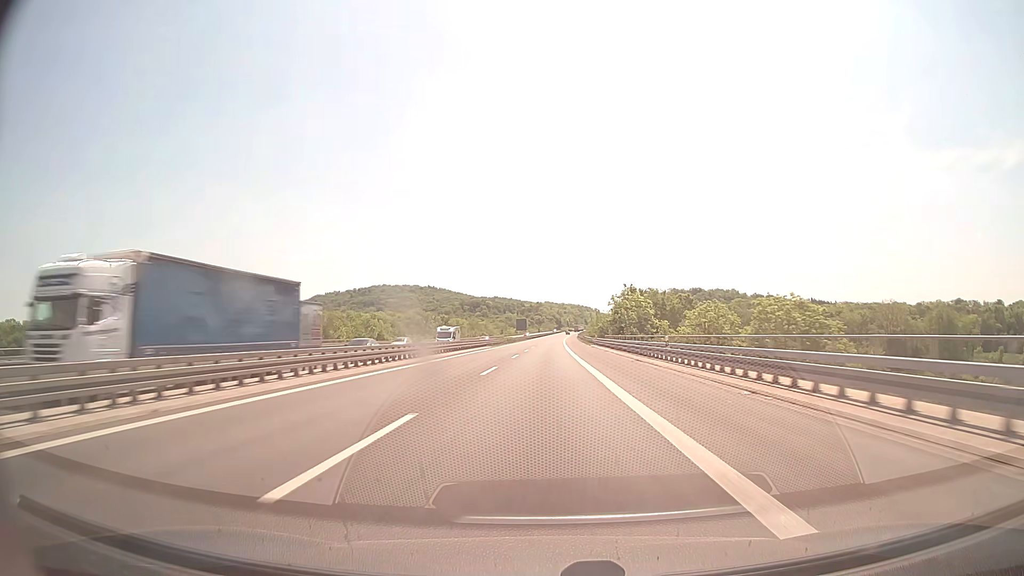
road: motorway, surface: asphalt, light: Day
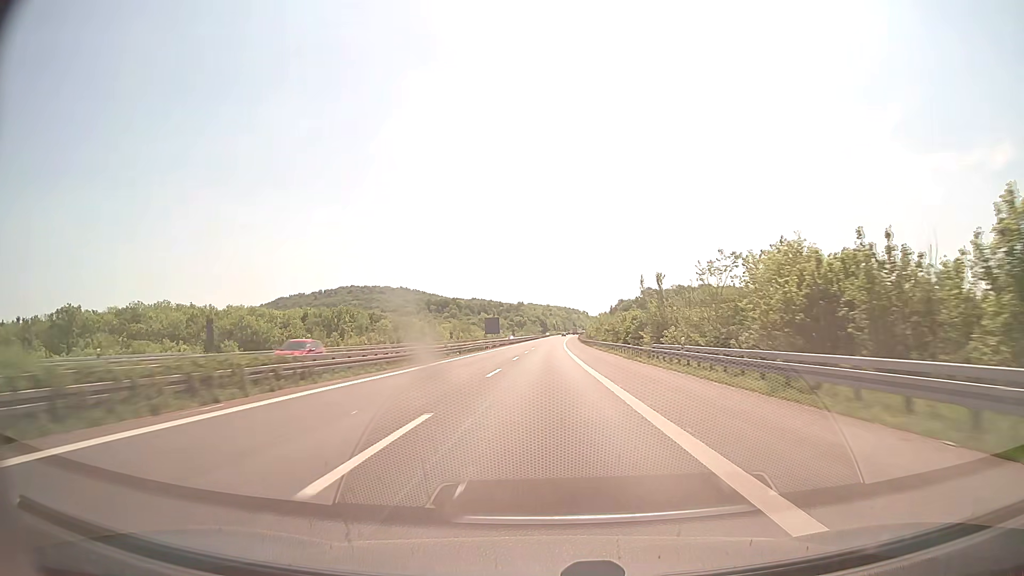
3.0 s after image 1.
(+1.3, +103.0) m; +1°
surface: concrete
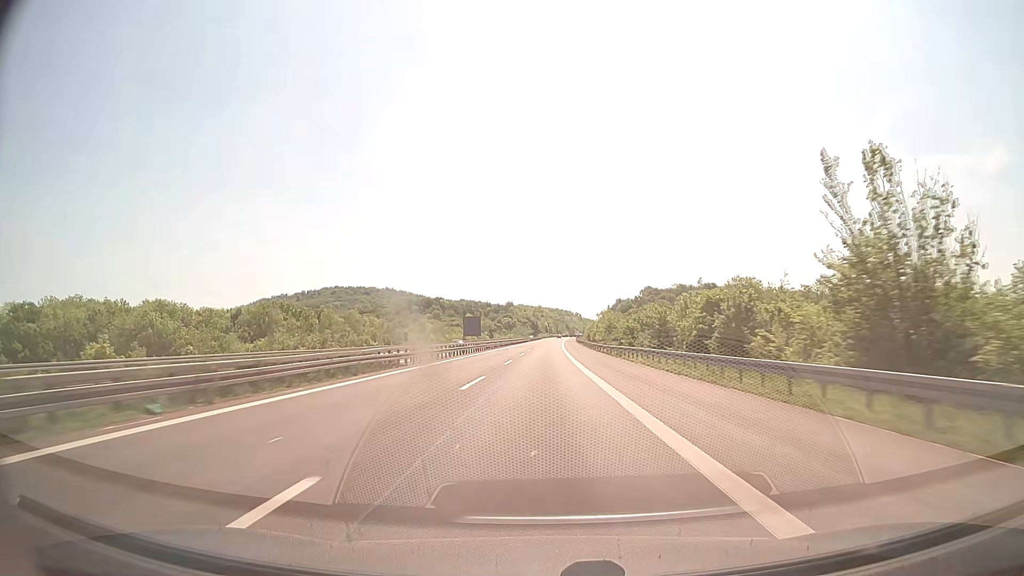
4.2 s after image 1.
(+0.2, +41.2) m; +1°
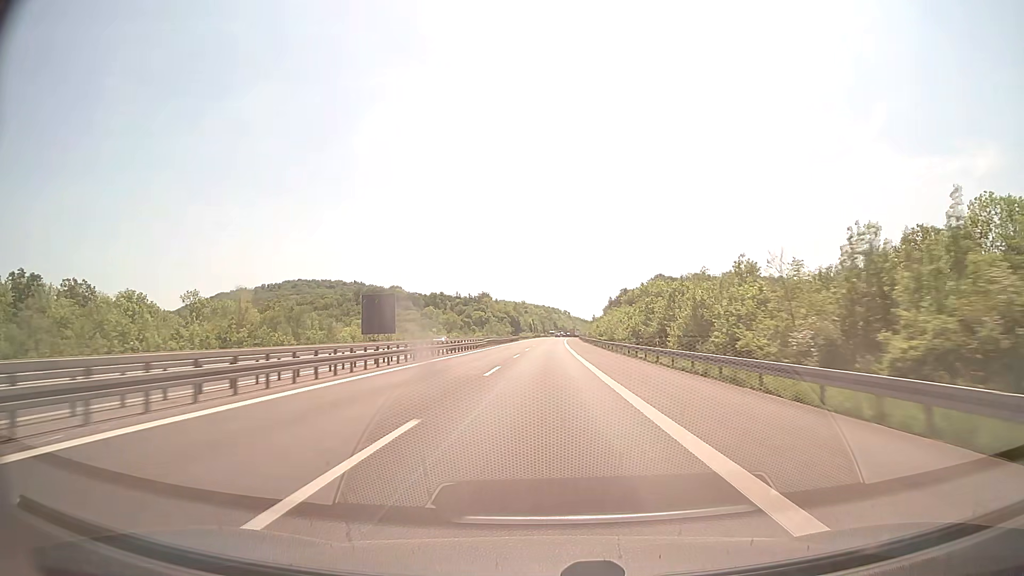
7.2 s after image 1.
(+0.8, +102.9) m; +1°
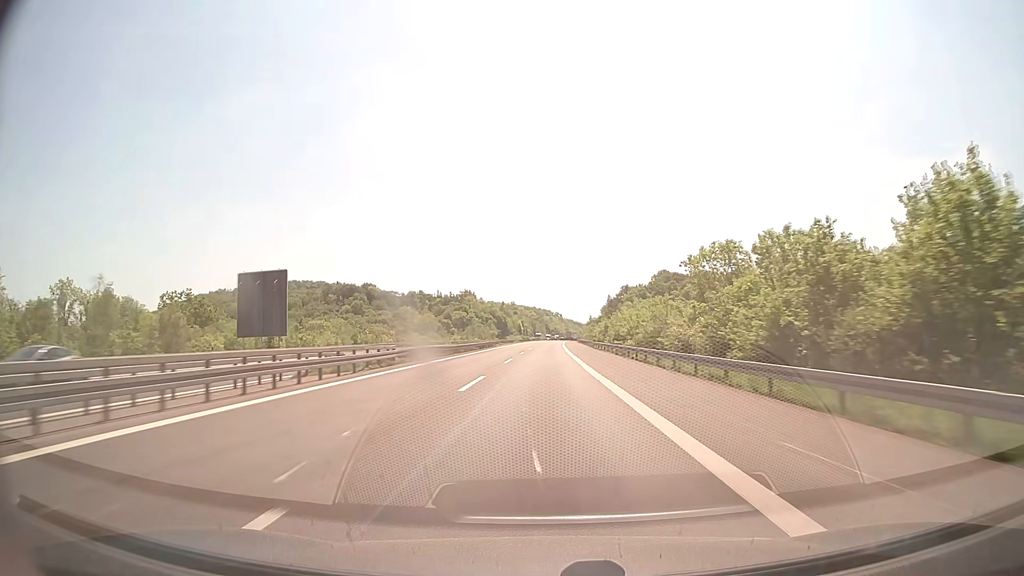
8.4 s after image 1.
(+0.3, +41.2) m; +1°
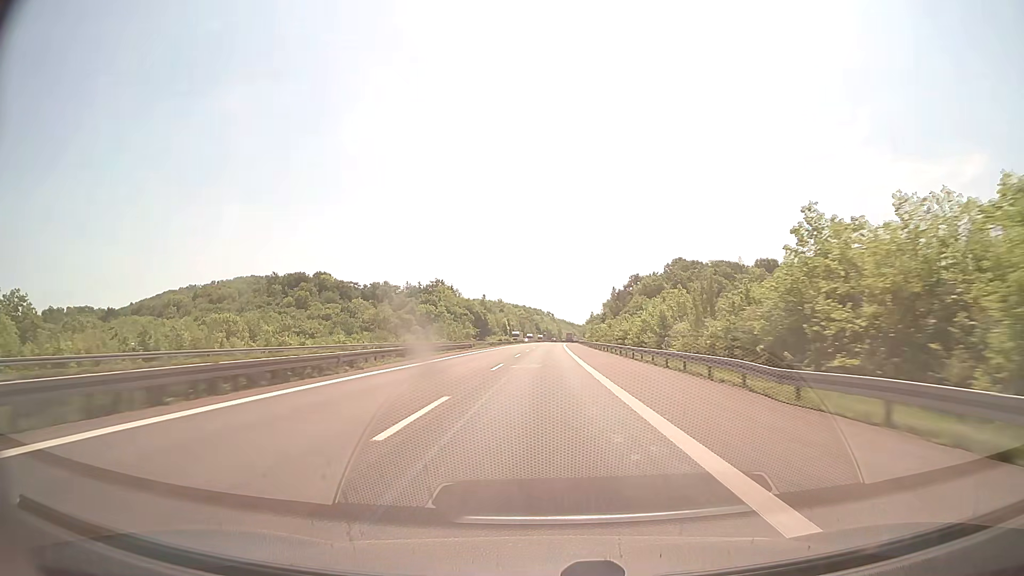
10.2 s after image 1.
(+0.3, +61.8) m; +1°
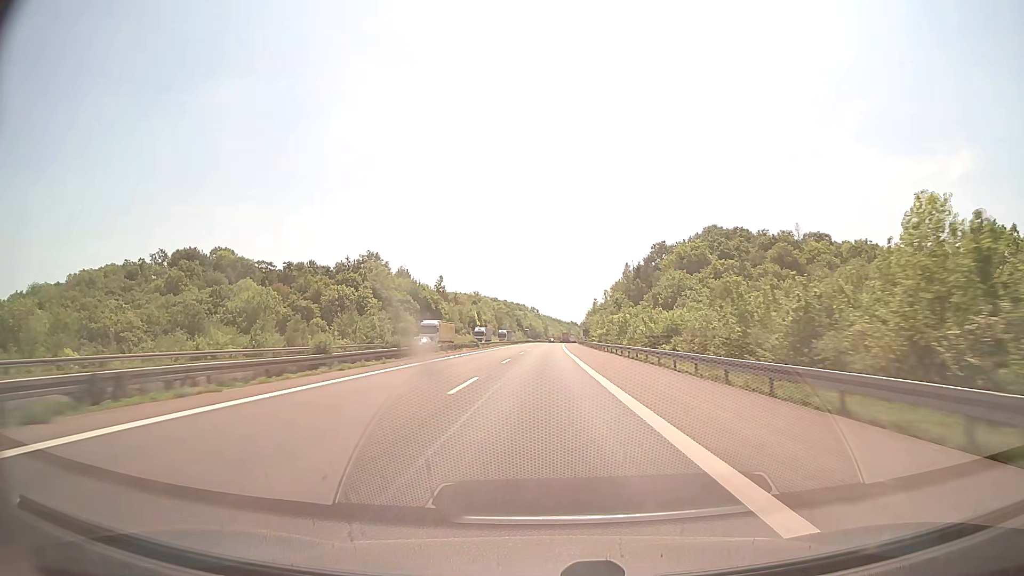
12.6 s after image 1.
(+0.8, +82.4) m; +1°
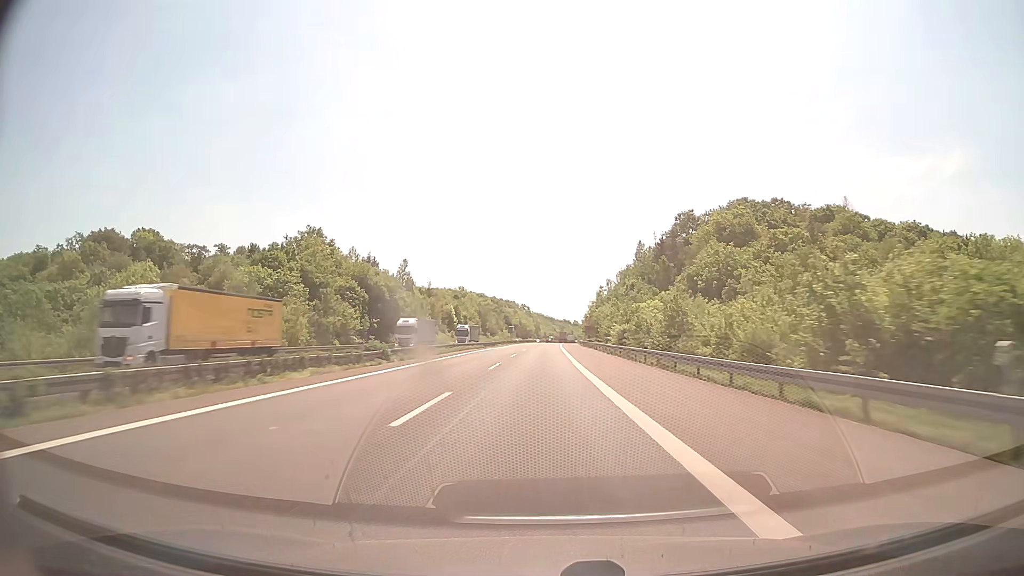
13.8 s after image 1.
(+0.3, +41.2) m; +1°
(0, +10) (0, +20) (0, +30) (0, +40) (0, +50) (0, +60) (0, +70) (+1, +80) (+1, +90) (+1, +100) m
